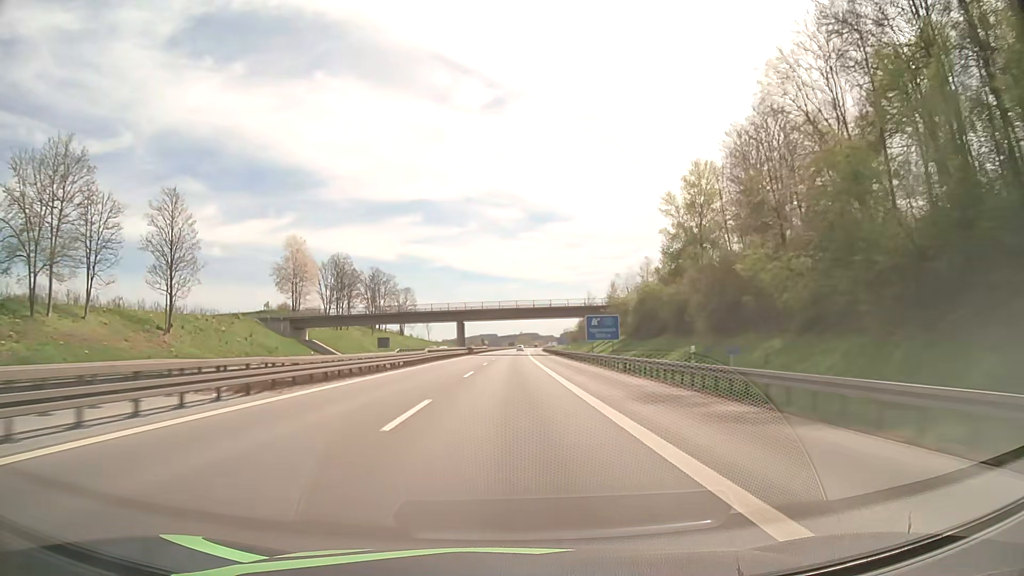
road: motorway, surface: asphalt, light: Day
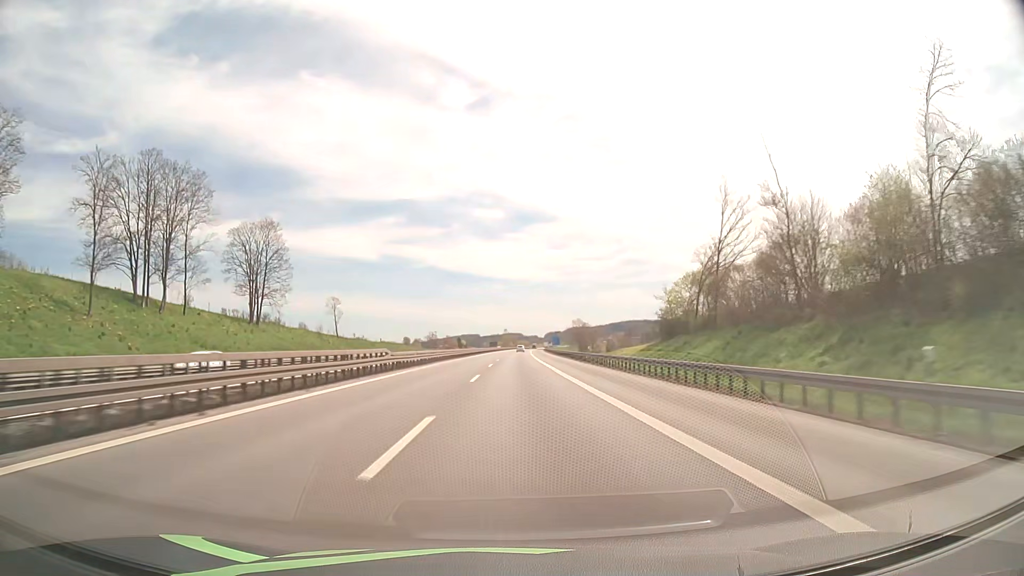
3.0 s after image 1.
(+1.3, +114.7) m; +1°
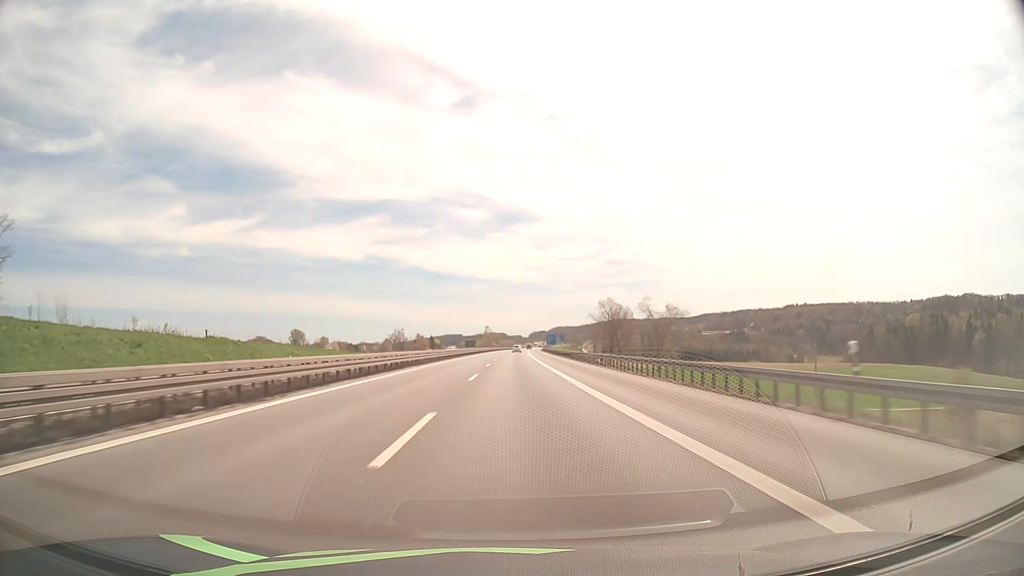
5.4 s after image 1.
(+1.6, +91.8) m; +2°
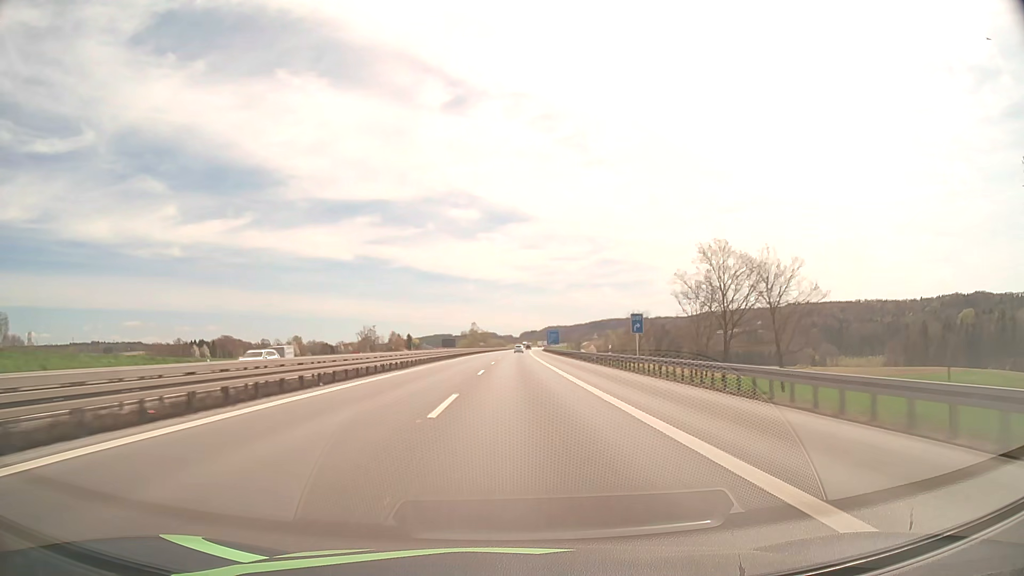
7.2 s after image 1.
(+0.5, +68.9) m; +1°
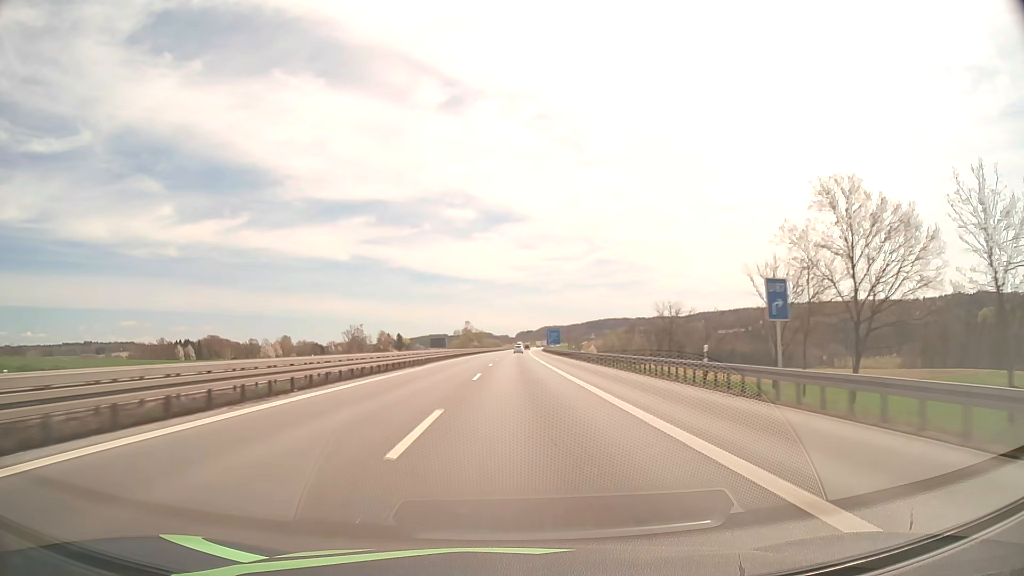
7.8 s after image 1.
(0.0, +23.0) m; 0°
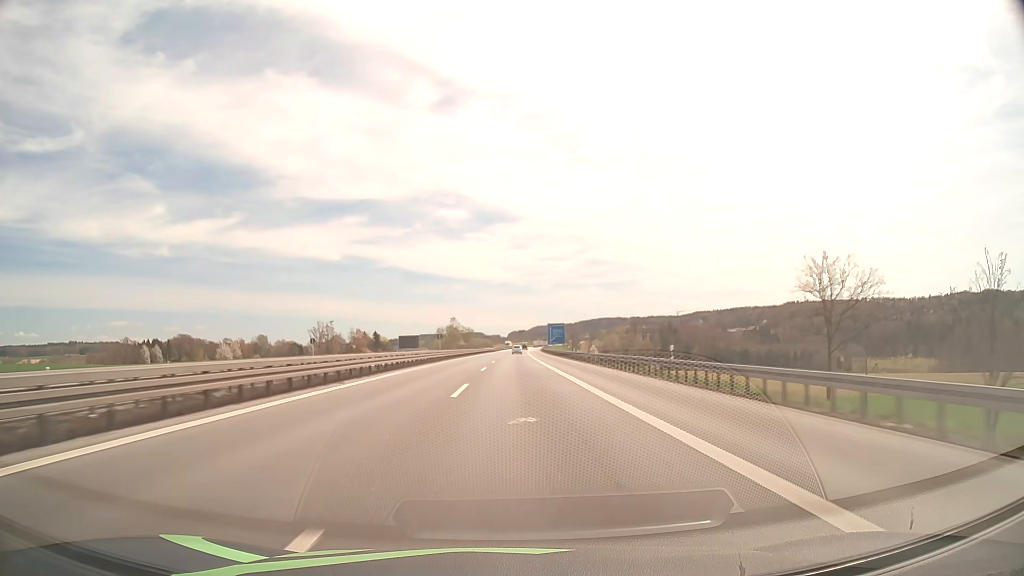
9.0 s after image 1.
(+0.3, +46.1) m; +1°
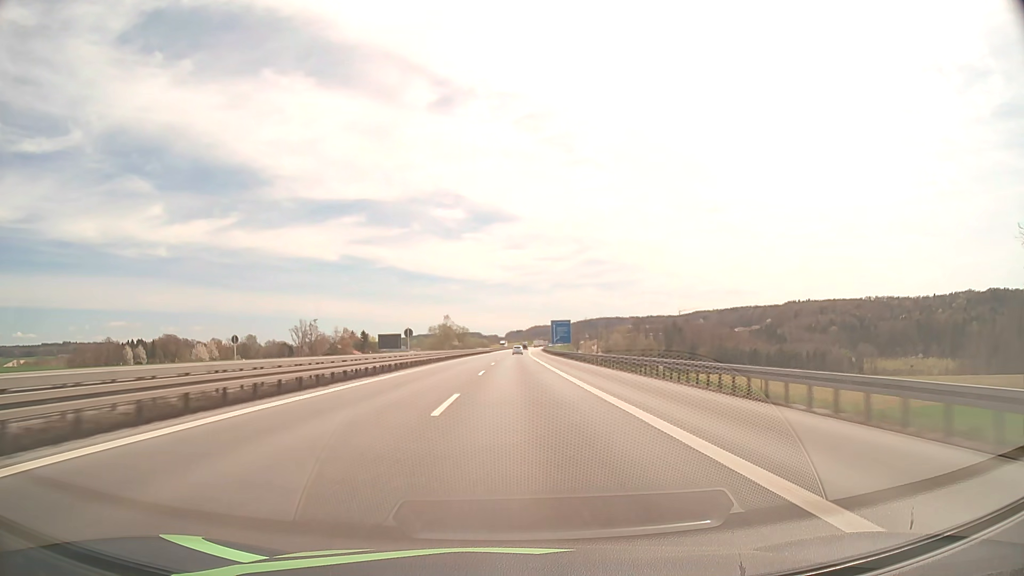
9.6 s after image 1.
(+0.1, +23.0) m; 0°
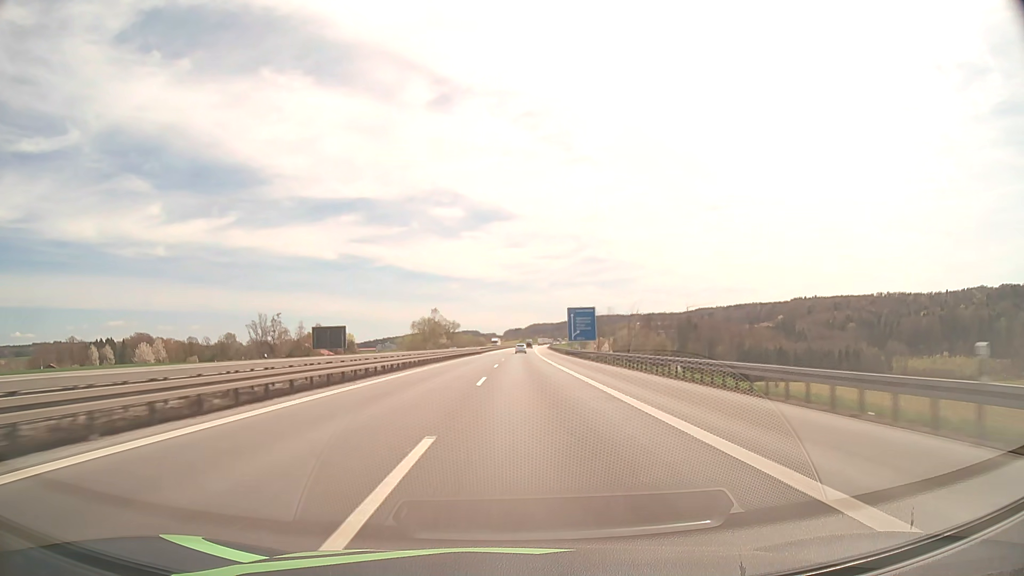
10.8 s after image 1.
(+0.1, +46.0) m; 0°
(0, +10) (0, +20) (0, +30) (0, +40) (0, +50) (0, +60) (0, +70) (0, +80) (0, +90) (0, +100) m
